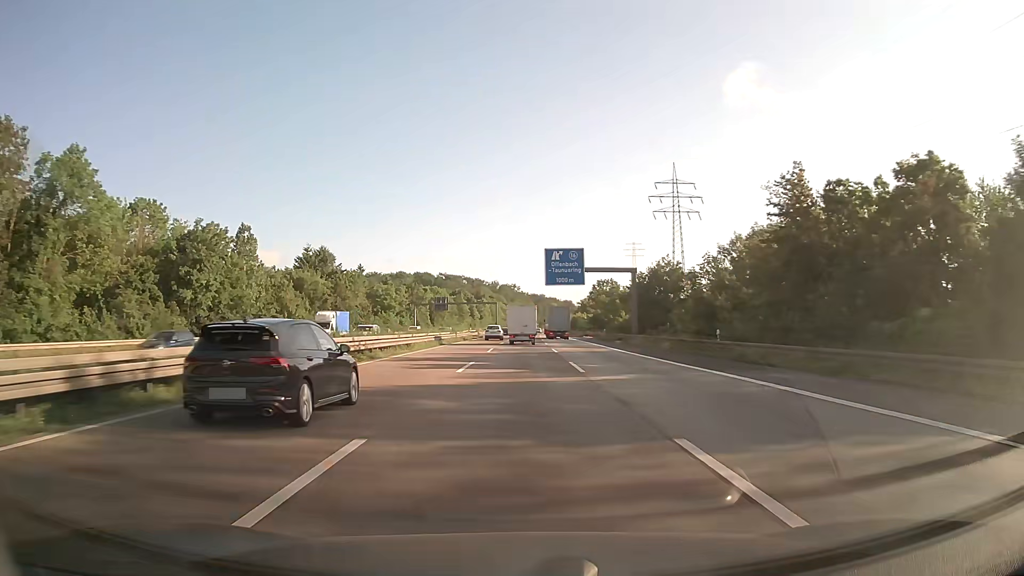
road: motorway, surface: asphalt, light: Day
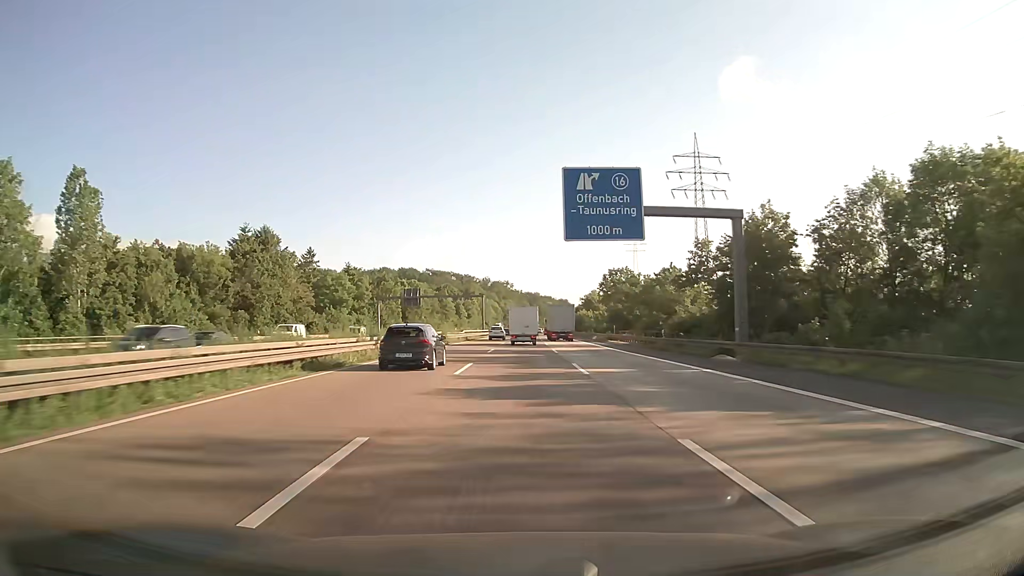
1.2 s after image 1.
(+0.1, +35.5) m; +1°
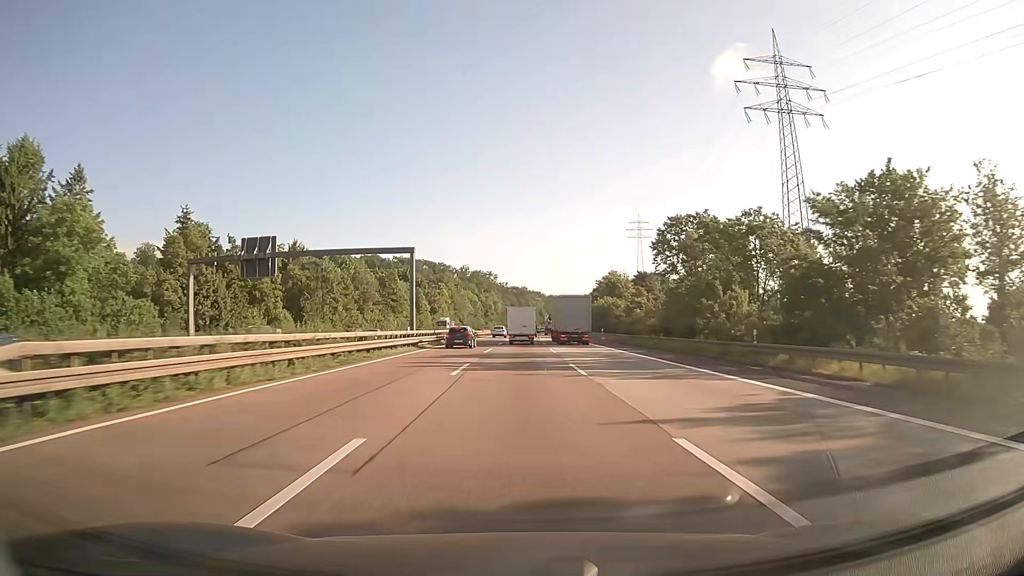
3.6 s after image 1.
(+0.7, +70.9) m; +1°
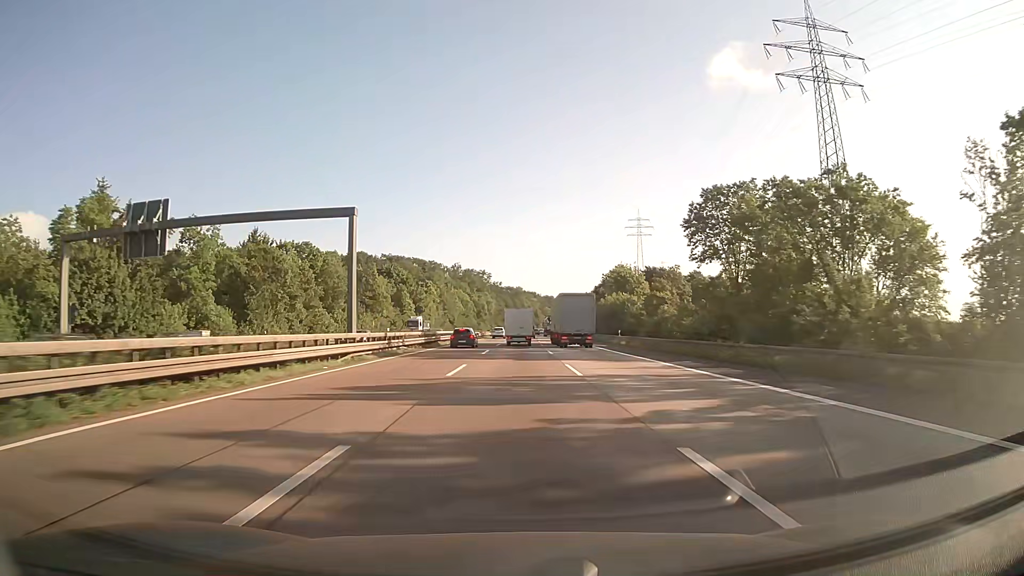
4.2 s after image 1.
(+0.1, +17.8) m; 0°
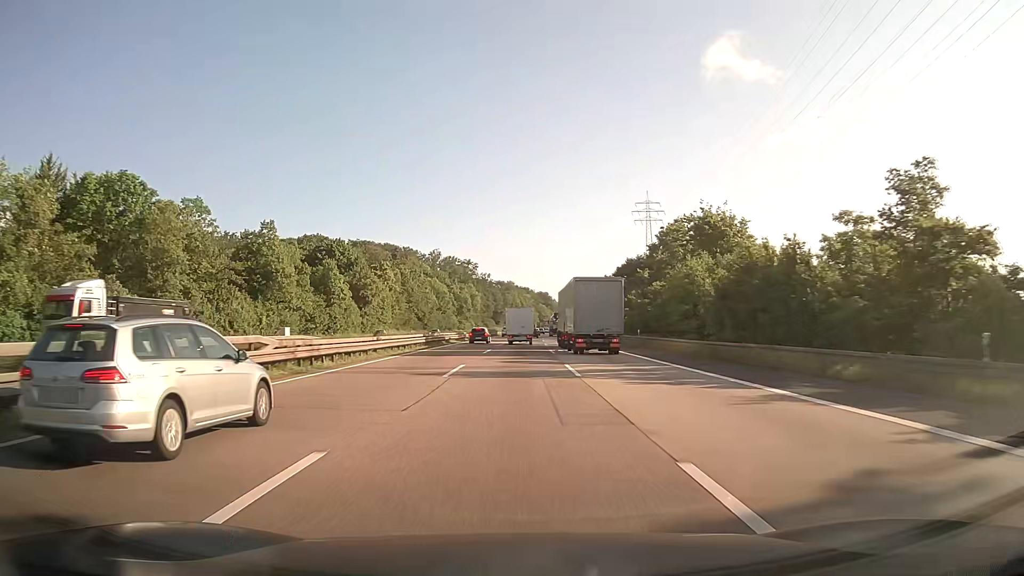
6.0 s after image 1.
(+0.5, +53.9) m; +1°
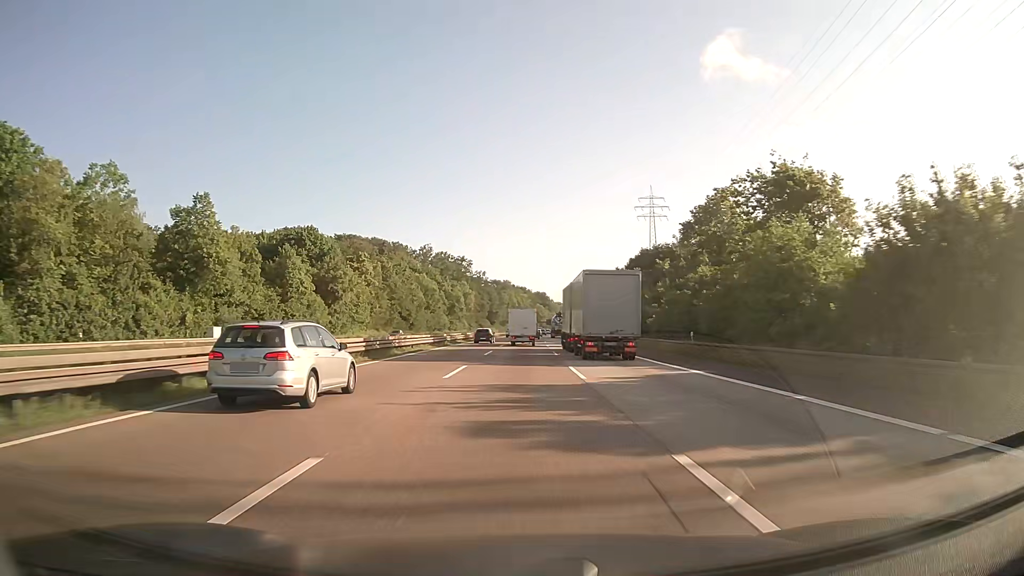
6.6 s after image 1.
(0.0, +18.1) m; 0°
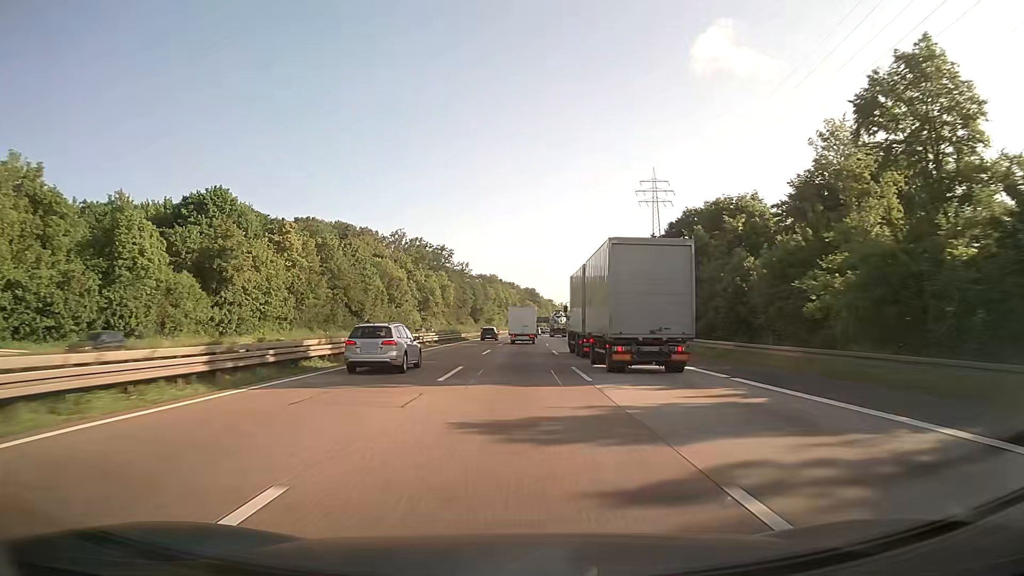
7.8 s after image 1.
(+0.3, +36.4) m; +1°
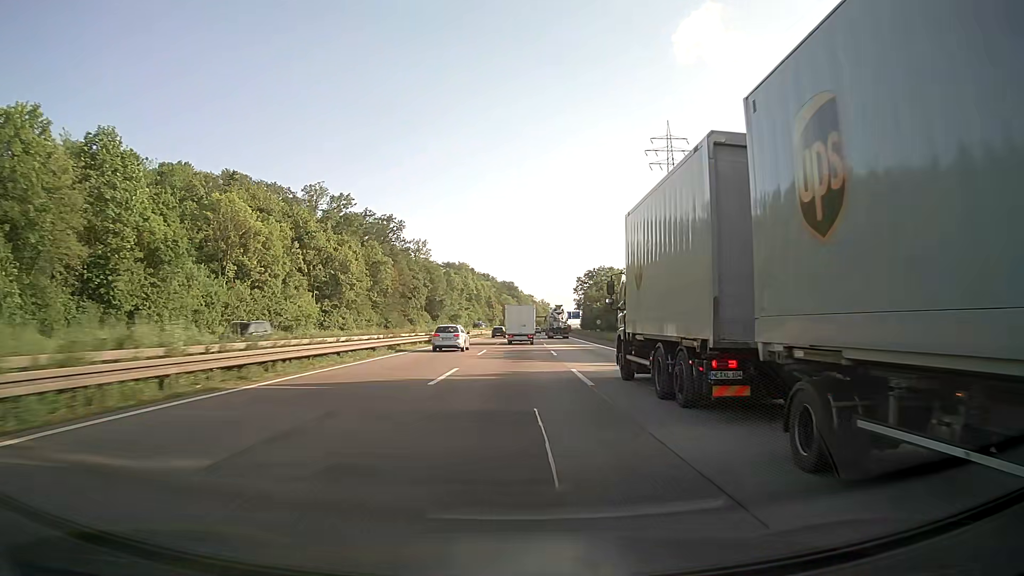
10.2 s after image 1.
(+1.1, +72.2) m; +2°
(0, +10) (0, +20) (0, +30) (0, +40) (+1, +50) (+1, +60) (+1, +70) (+1, +80) (+1, +90) (+2, +100) m
